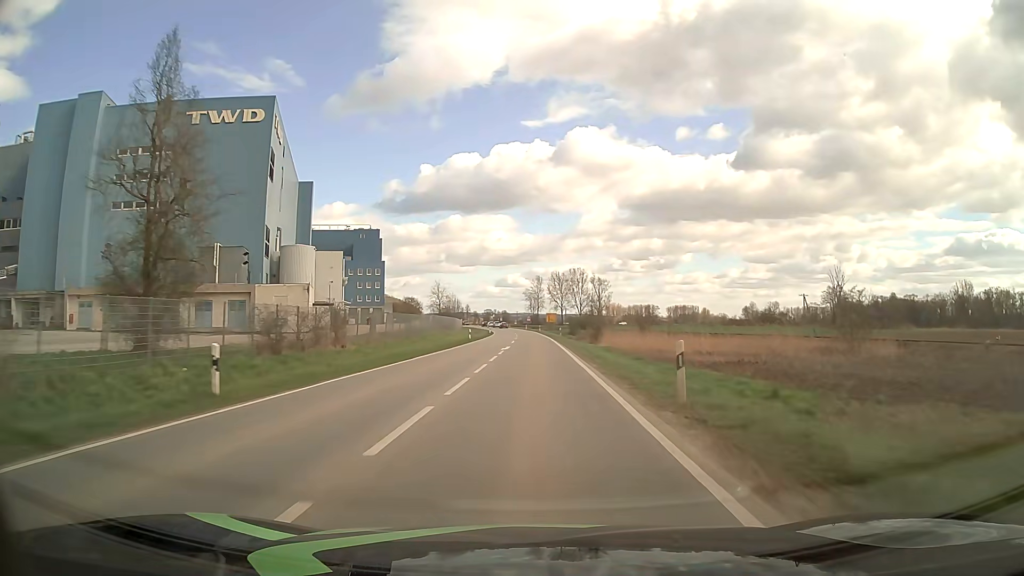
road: secondary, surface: asphalt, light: Day
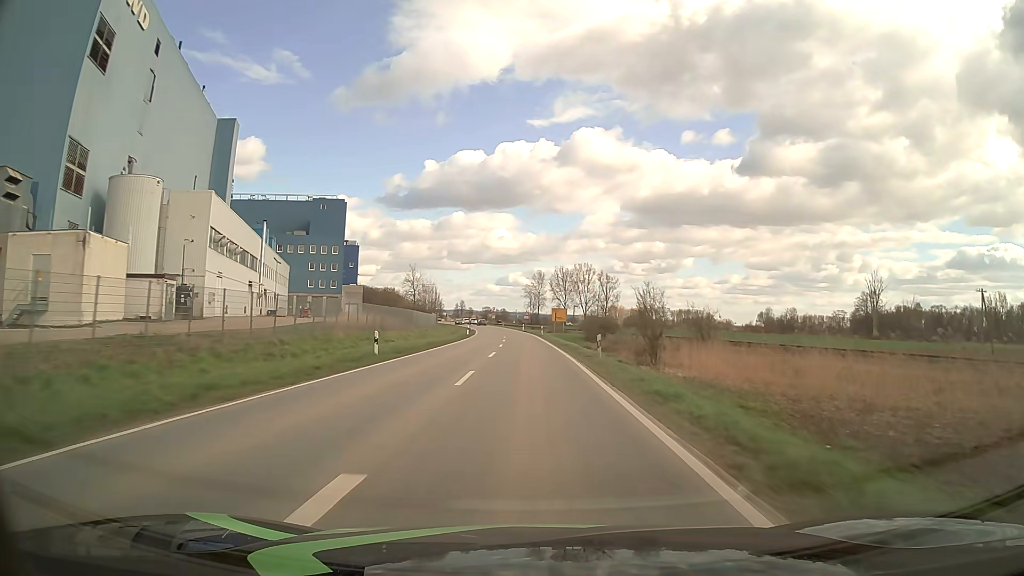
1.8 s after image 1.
(0.0, +35.6) m; 0°
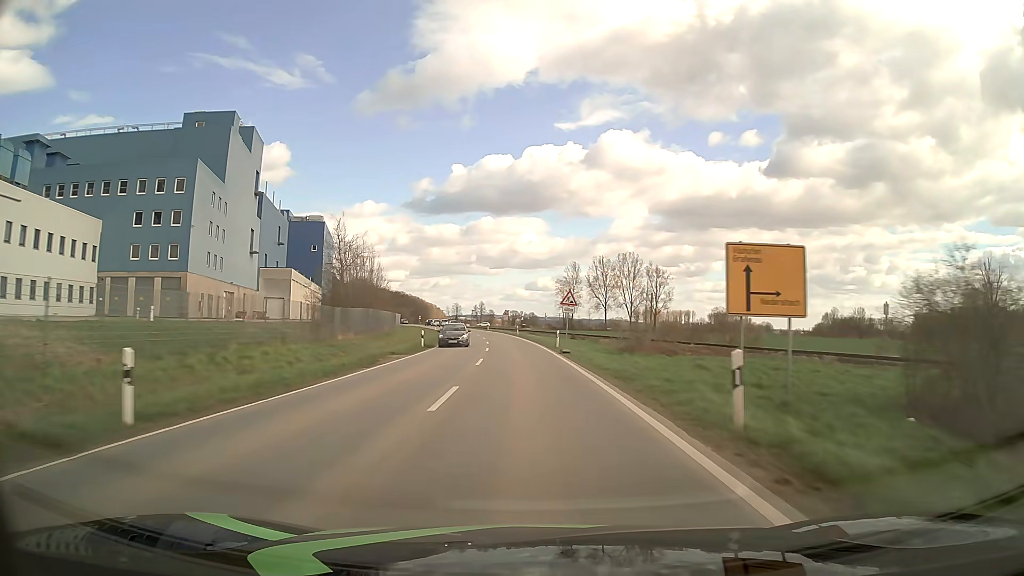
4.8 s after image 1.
(-1.2, +64.8) m; -3°
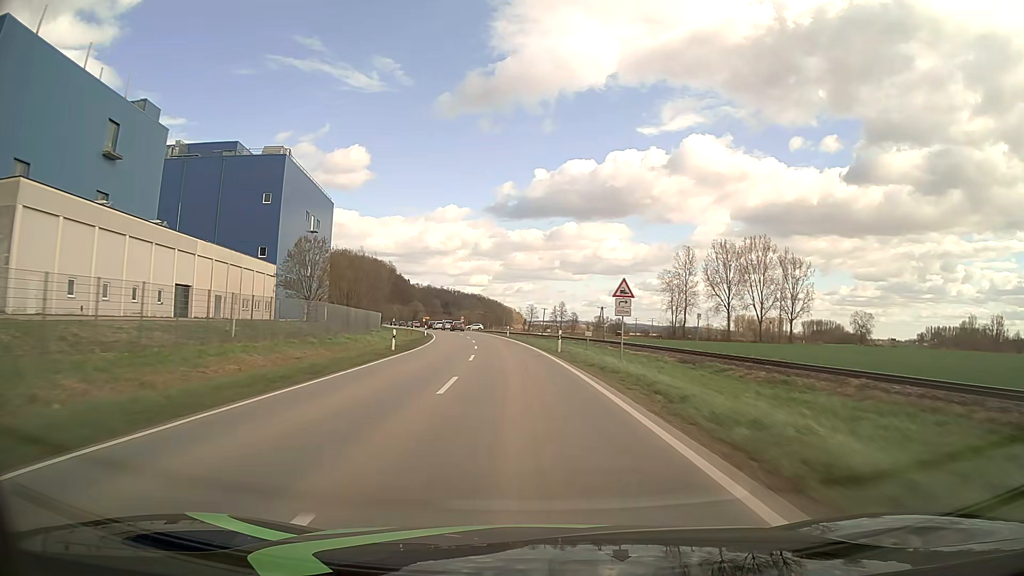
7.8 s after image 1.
(-4.0, +70.9) m; -7°
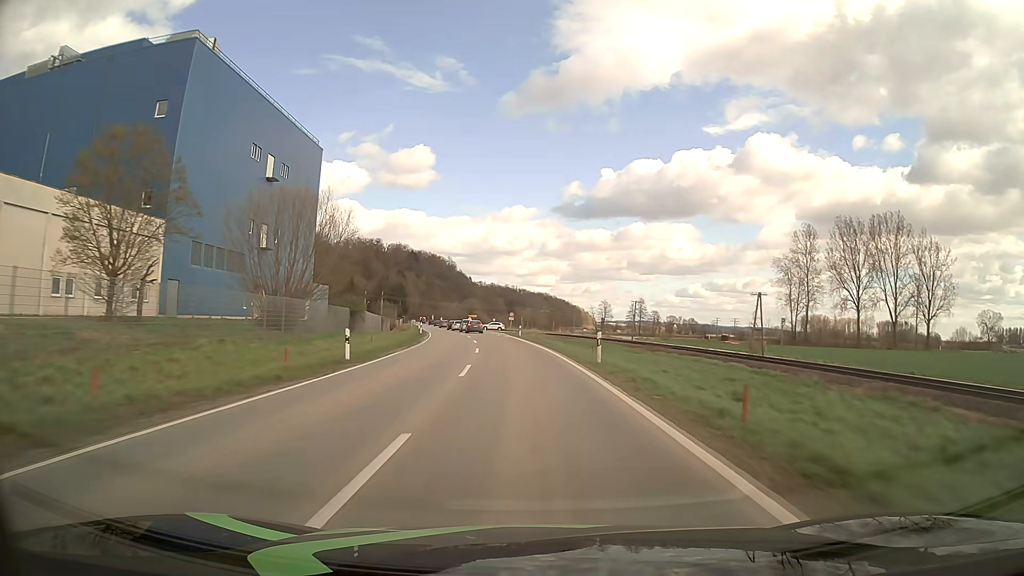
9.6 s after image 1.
(-2.3, +44.9) m; -6°
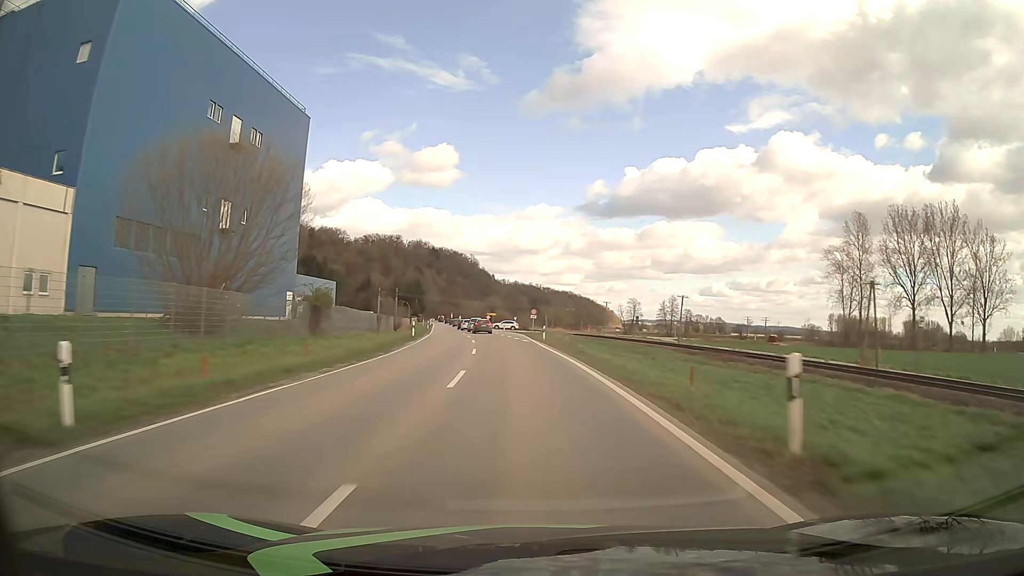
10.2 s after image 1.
(-0.3, +15.0) m; -2°
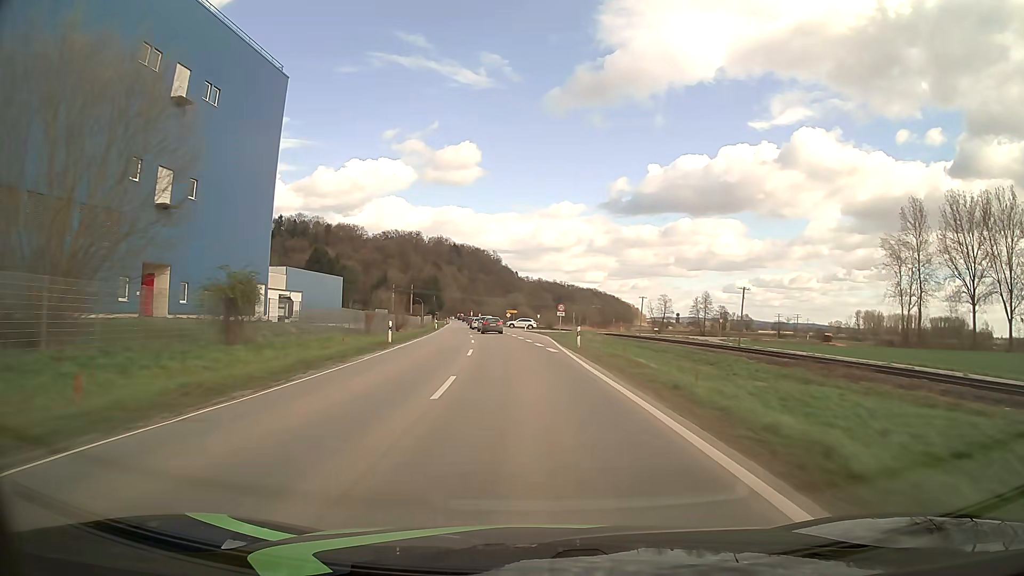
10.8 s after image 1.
(-0.3, +14.3) m; -2°
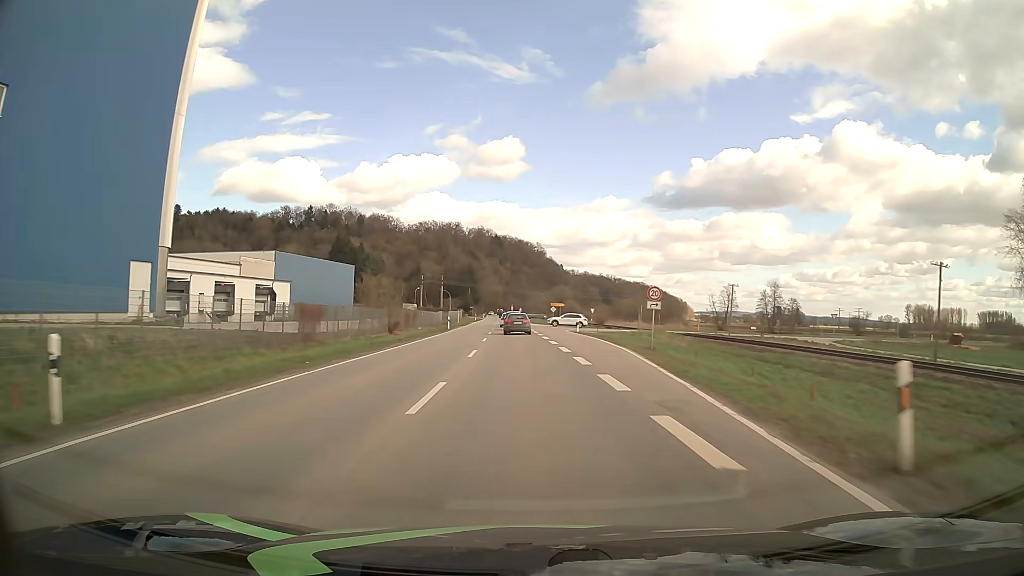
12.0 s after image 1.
(-0.8, +25.8) m; -4°
(0, +10) (0, +20) (-1, +30) (-1, +40) (-2, +50) (-2, +60) (-2, +70) (-3, +80) (-3, +90) (-4, +100) m
